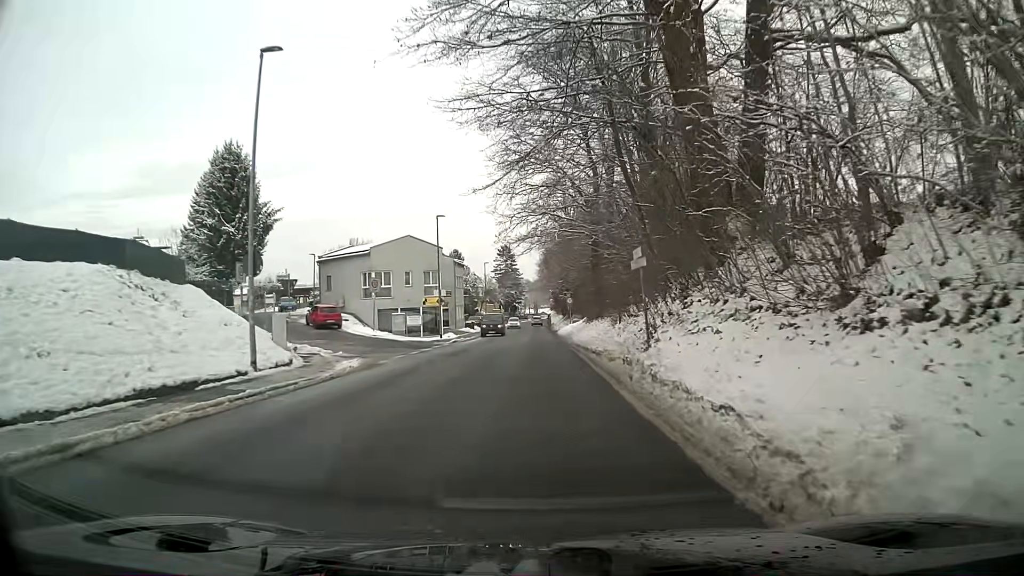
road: tertiary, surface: asphalt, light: Day
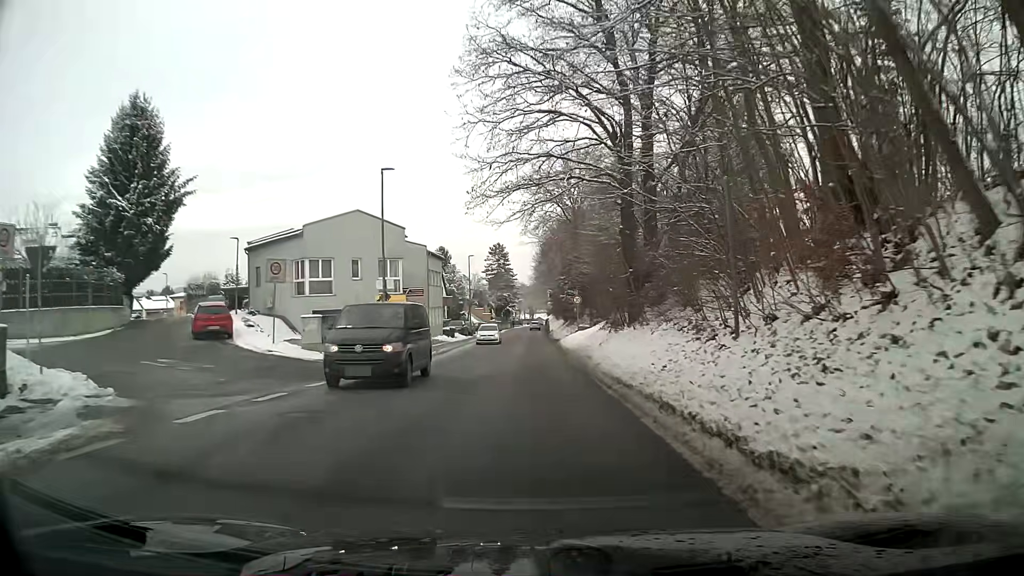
(+0.2, +15.5) m; -1°
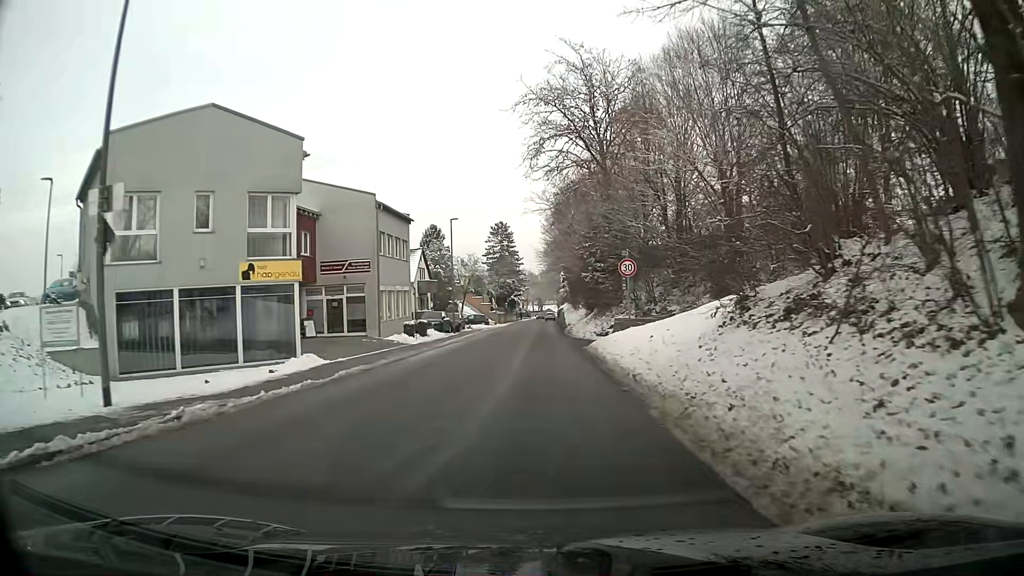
(0.0, +20.7) m; +1°
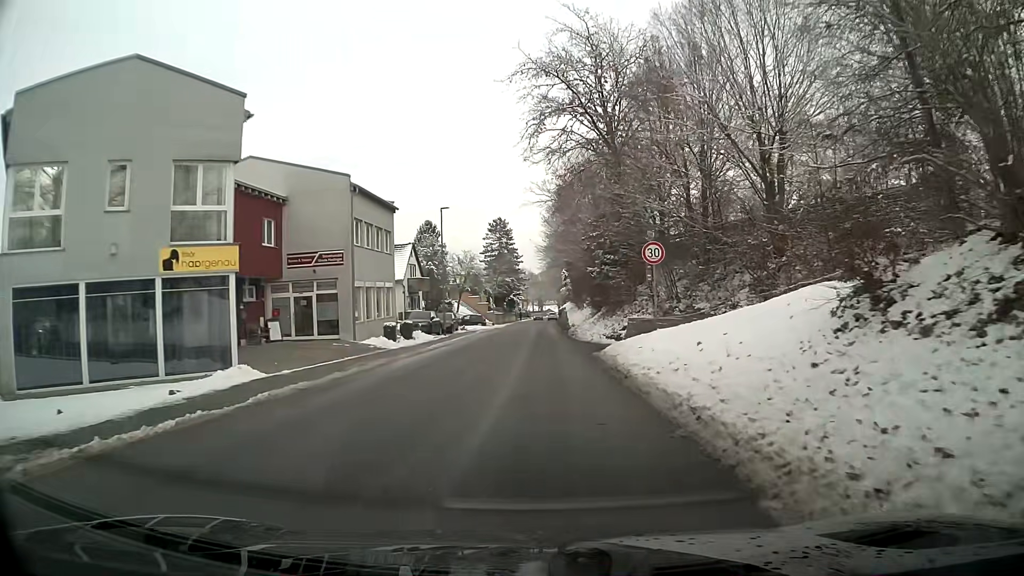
(0.0, +5.1) m; 0°
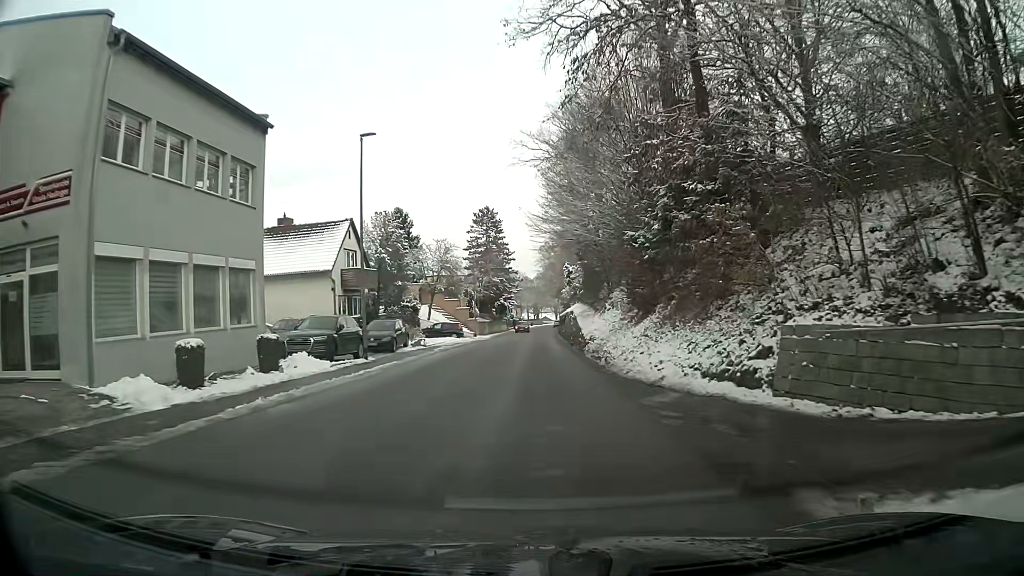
(-0.2, +19.4) m; -1°
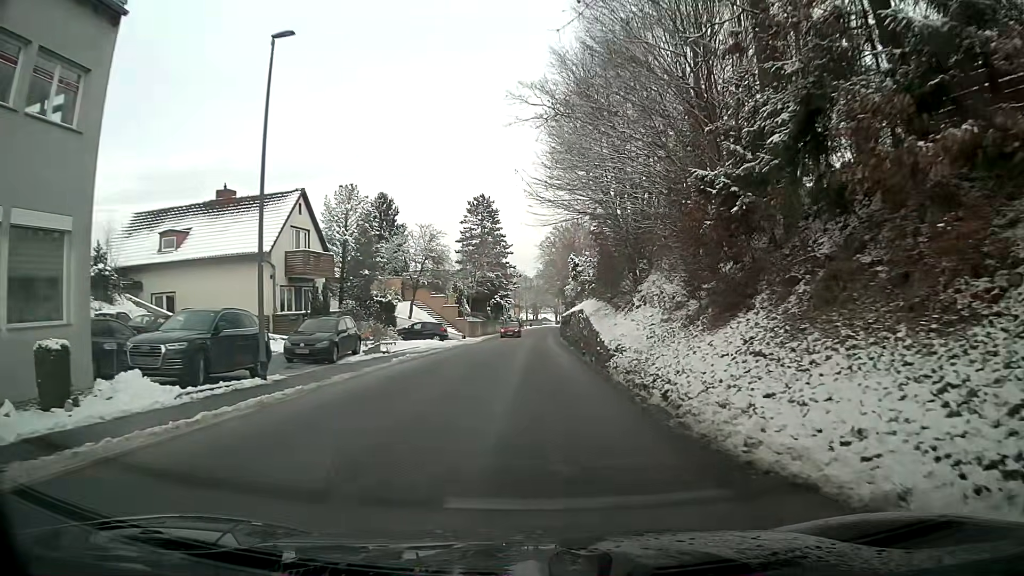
(-0.1, +9.4) m; -2°
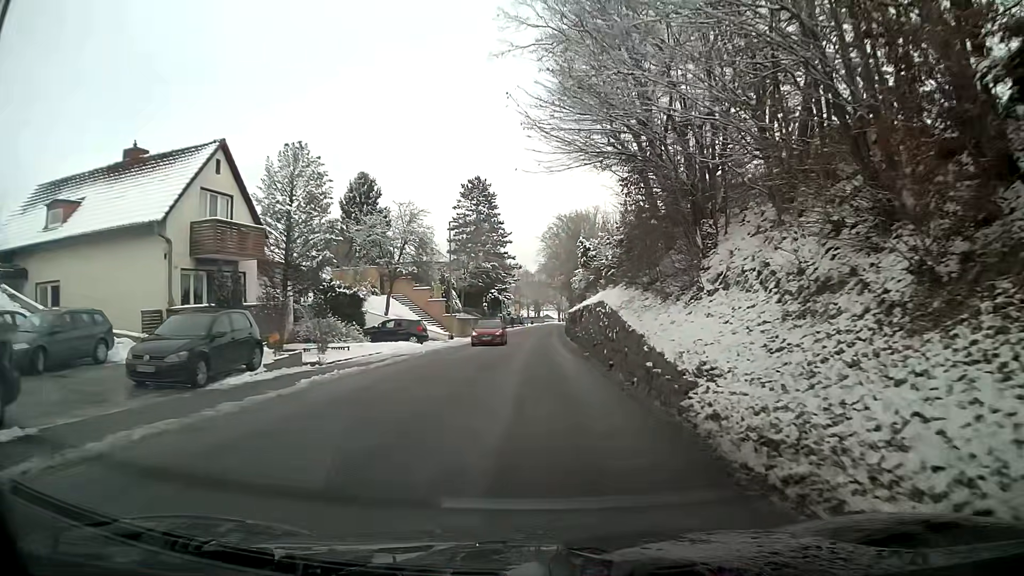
(0.0, +9.5) m; +2°
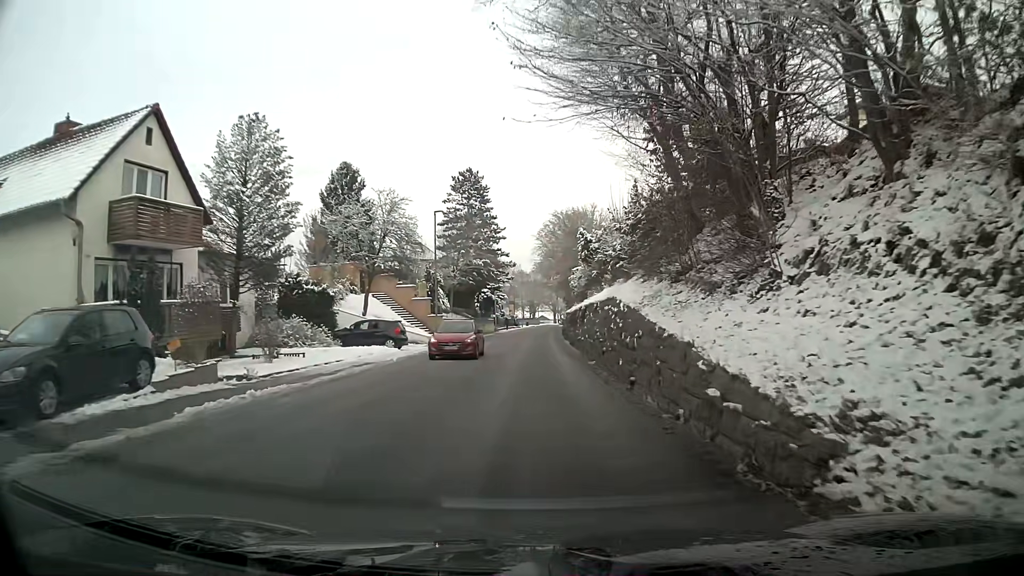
(0.0, +4.8) m; +1°
(0, +10) (0, +20) (0, +30) (0, +40) (0, +50) (0, +60) (+1, +70) (+1, +80) (+1, +90) (+2, +100) m
